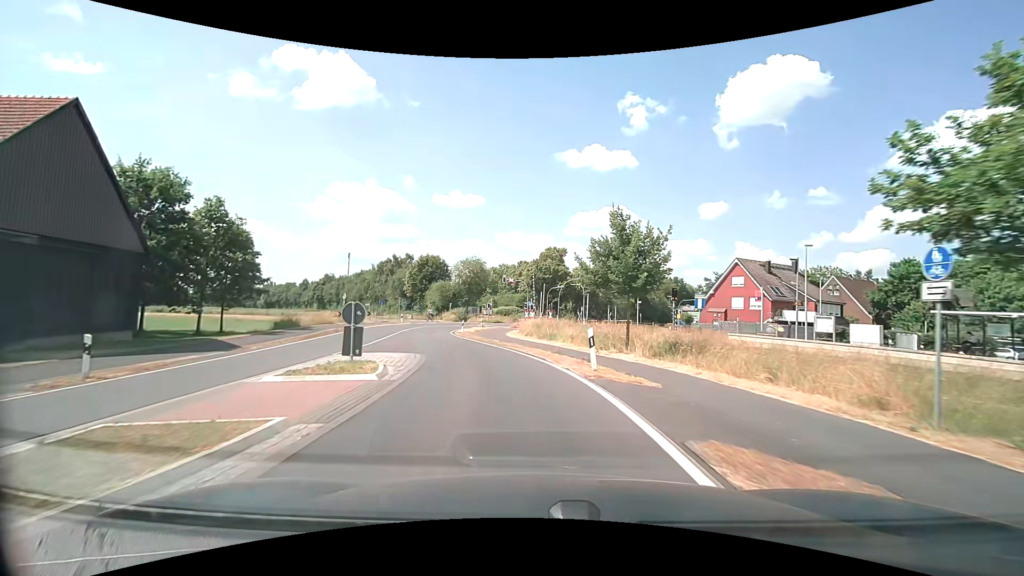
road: secondary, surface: asphalt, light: Day
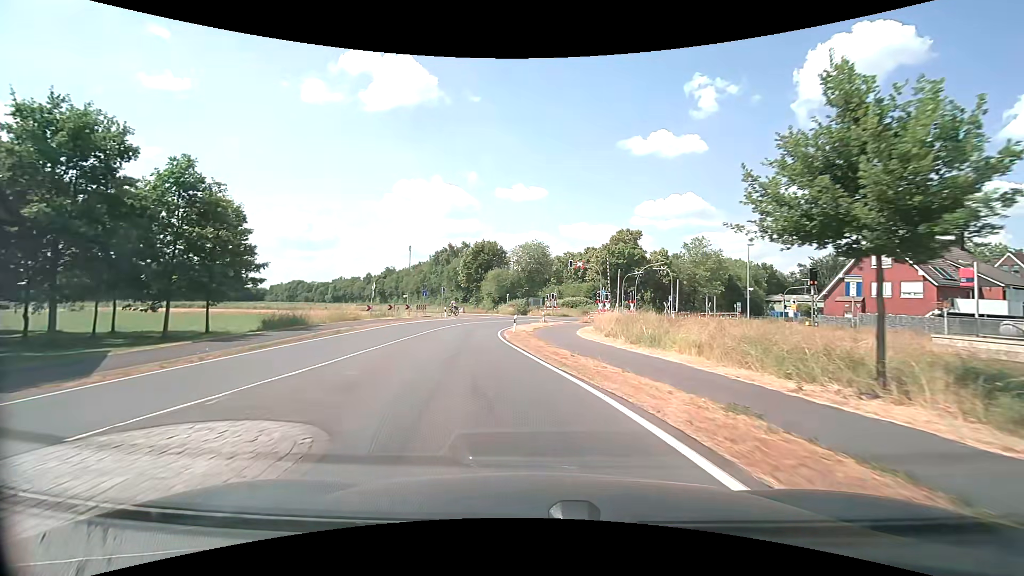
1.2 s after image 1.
(-0.7, +12.0) m; -7°
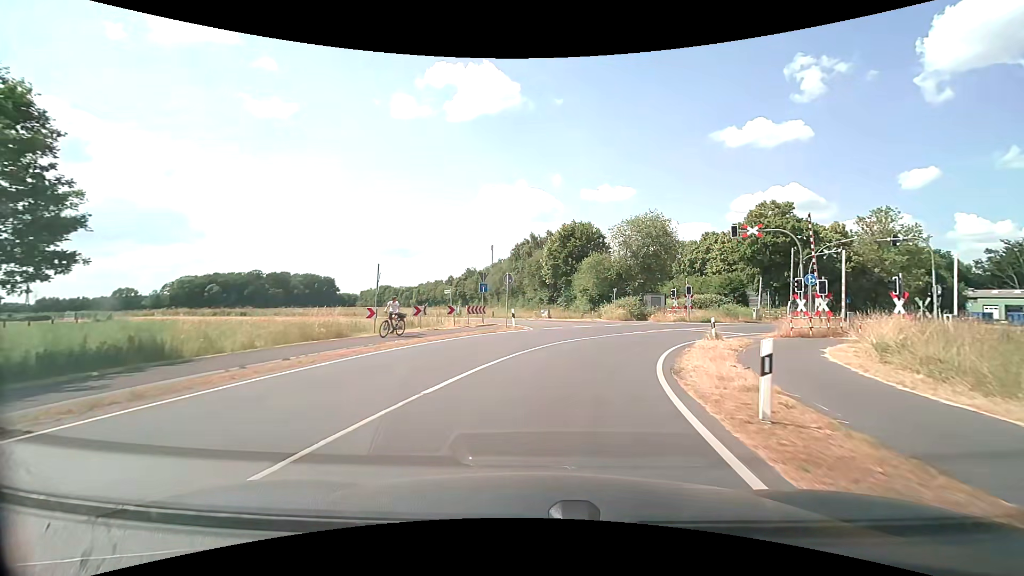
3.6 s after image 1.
(-2.6, +21.4) m; -11°
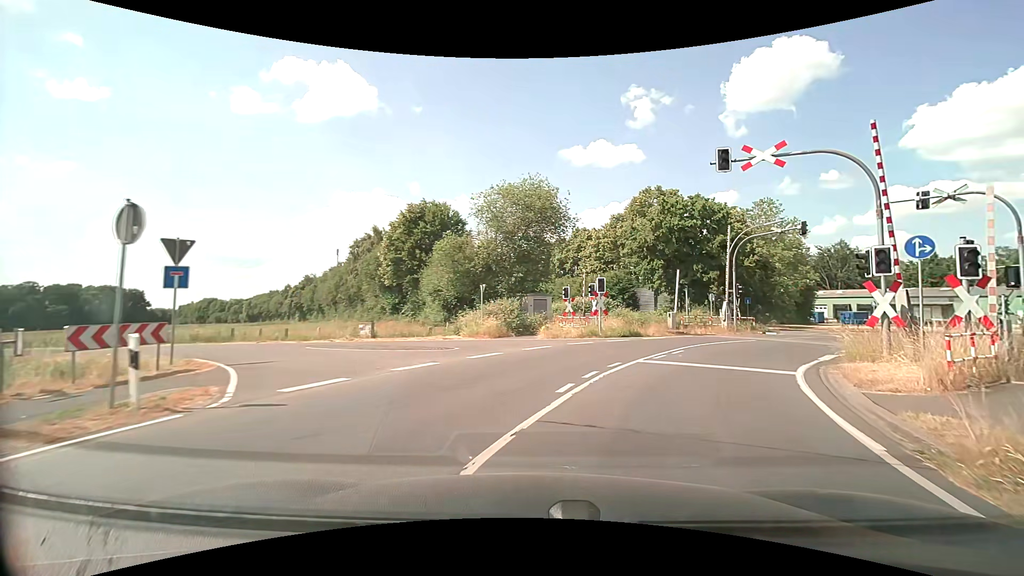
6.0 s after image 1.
(+1.7, +18.2) m; +16°
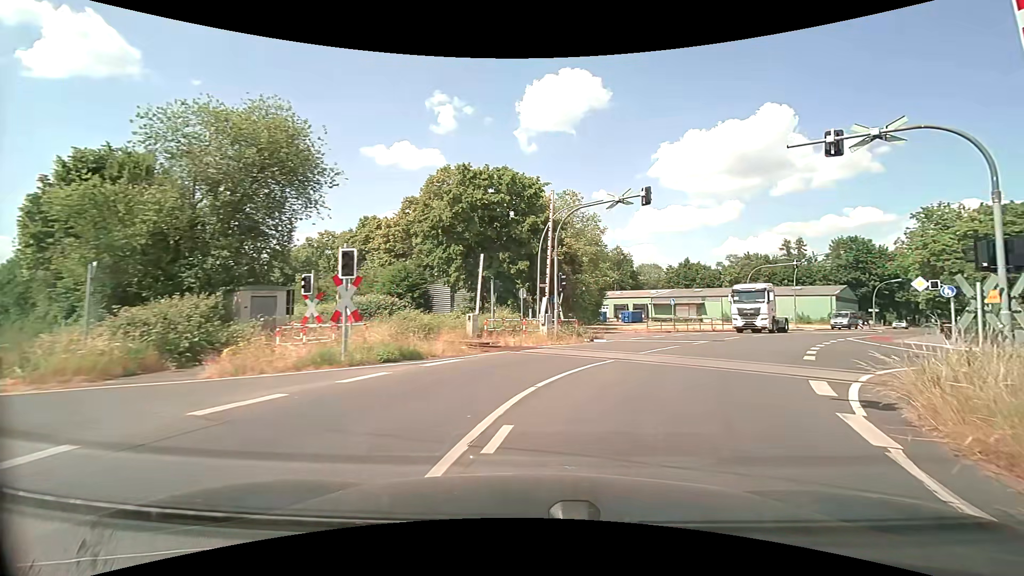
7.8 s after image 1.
(+2.2, +11.6) m; +22°
(+2, +10) (+6, +19) (+12, +27) (+18, +35) (+25, +42) (+32, +49) (+39, +57) (+45, +64) (+52, +72) (+58, +80) m
